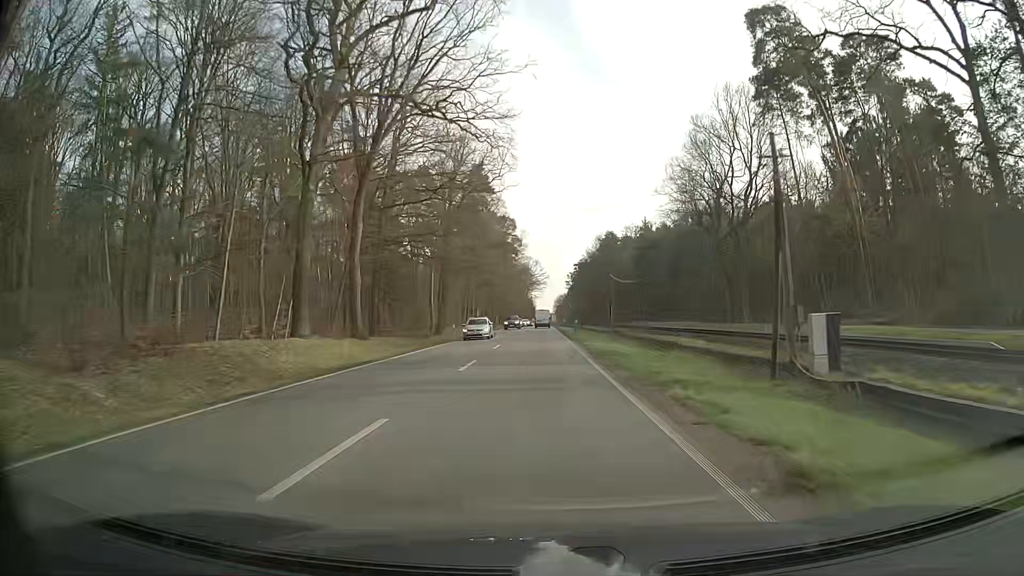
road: primary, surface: asphalt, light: Day
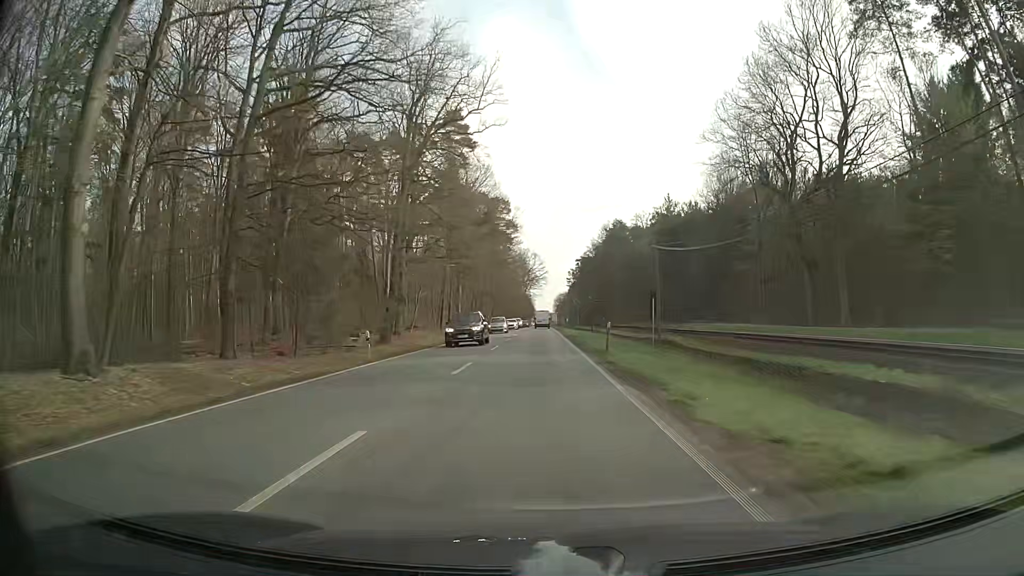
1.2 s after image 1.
(-0.2, +25.3) m; 0°
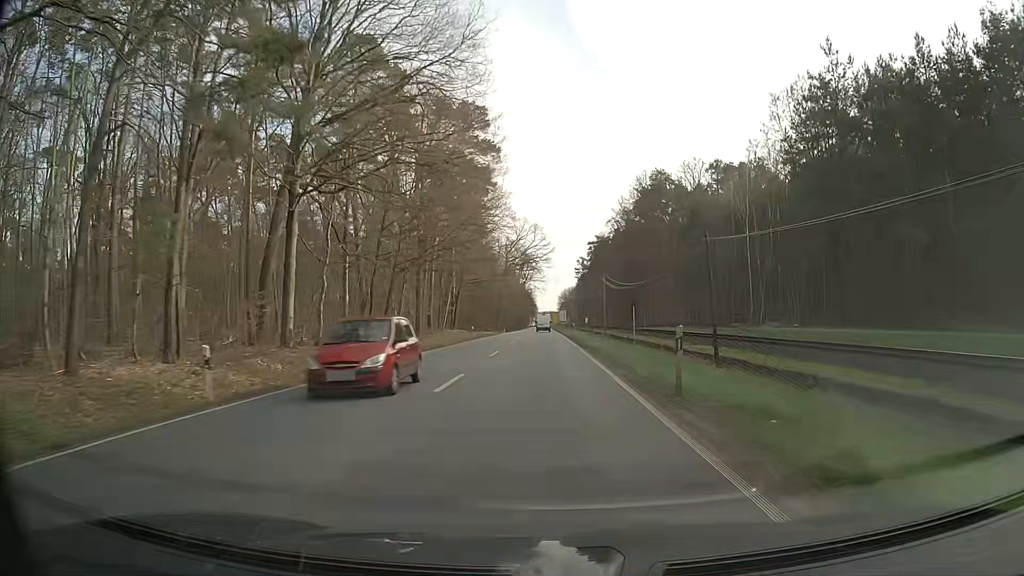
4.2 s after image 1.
(-0.3, +64.1) m; 0°
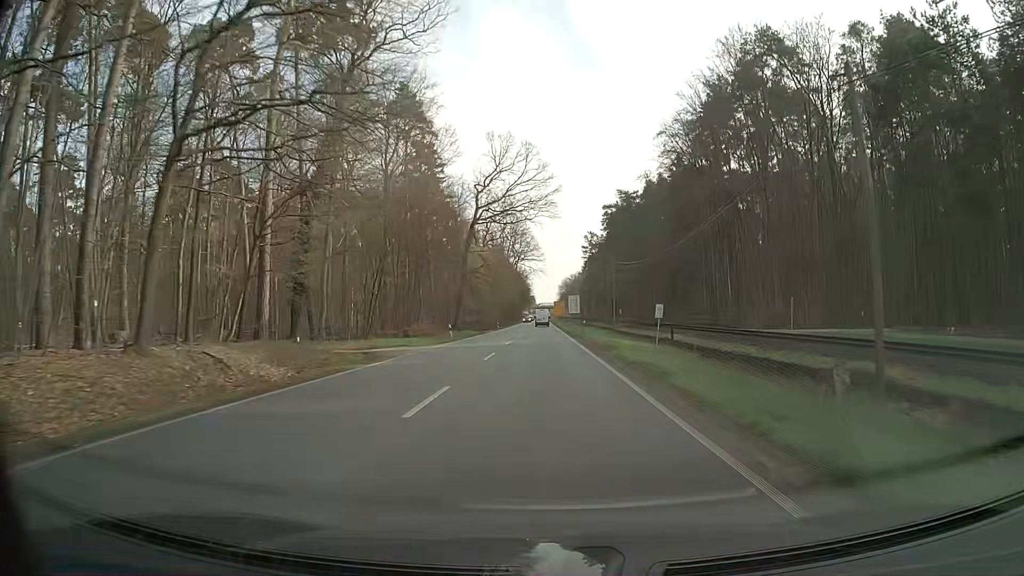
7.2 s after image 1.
(0.0, +63.7) m; 0°
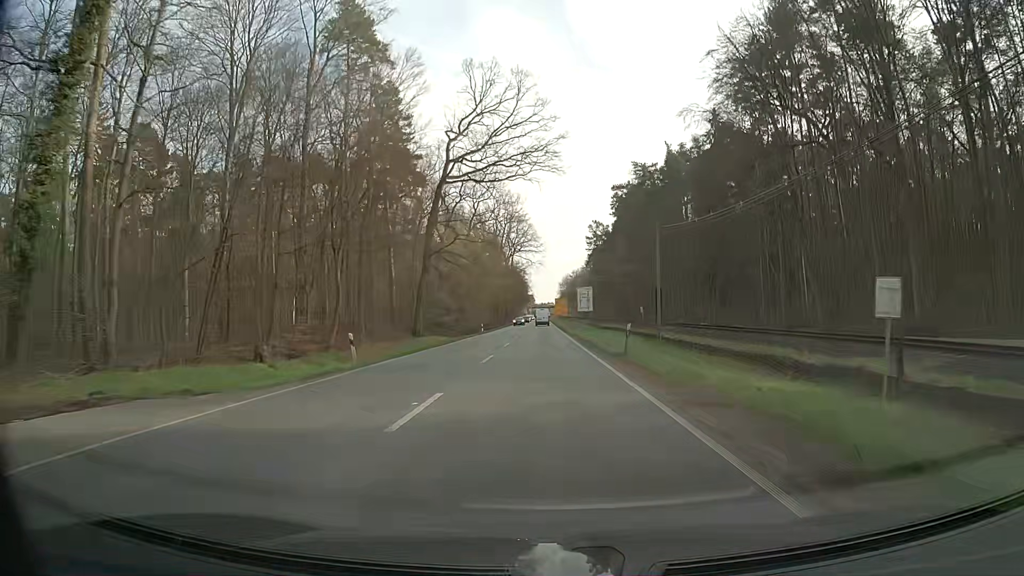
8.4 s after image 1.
(-0.1, +25.2) m; 0°
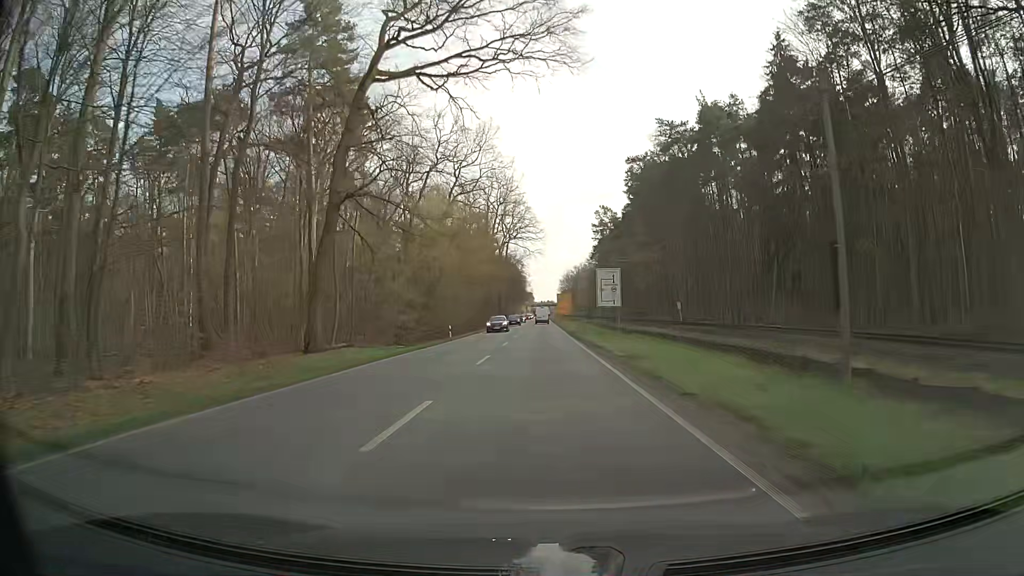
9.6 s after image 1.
(+0.1, +25.3) m; 0°
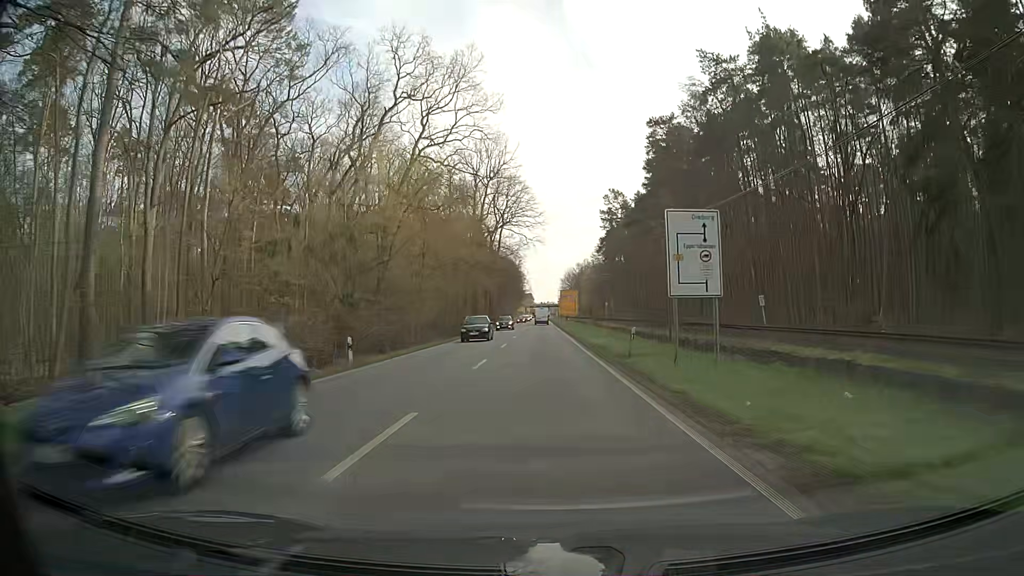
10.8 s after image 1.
(0.0, +25.4) m; 0°
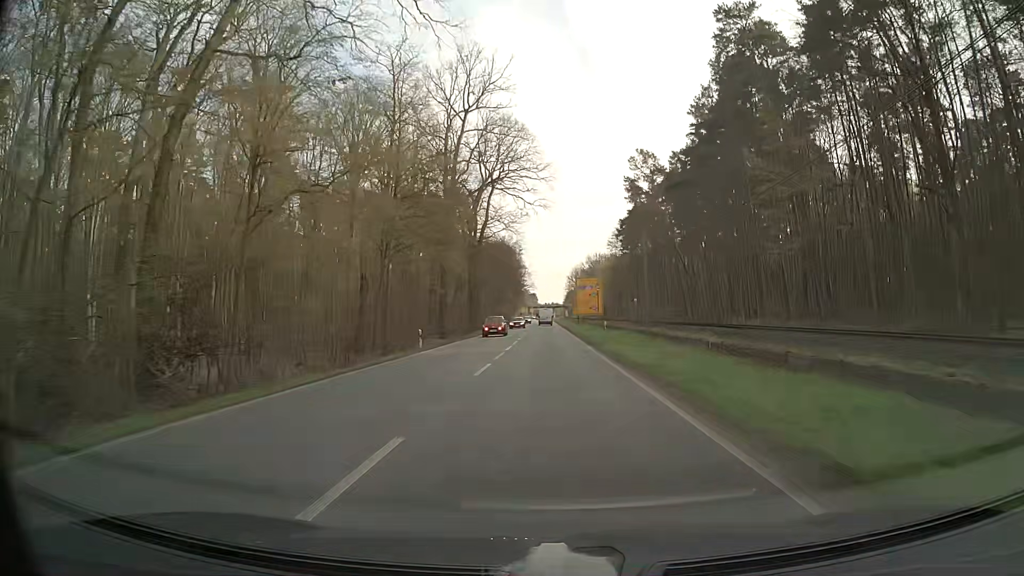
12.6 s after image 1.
(-0.1, +38.2) m; 0°
